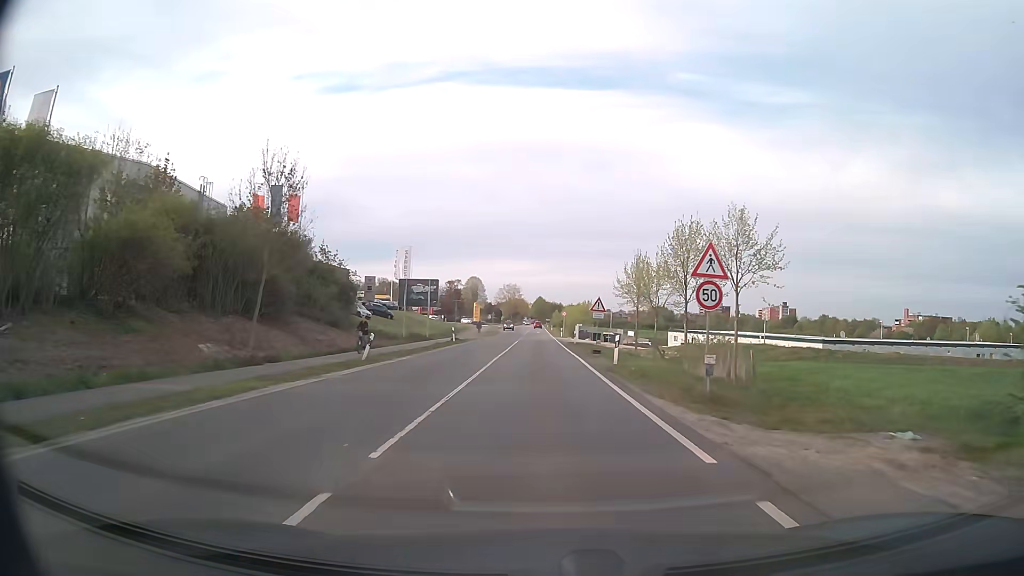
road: secondary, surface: asphalt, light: Day
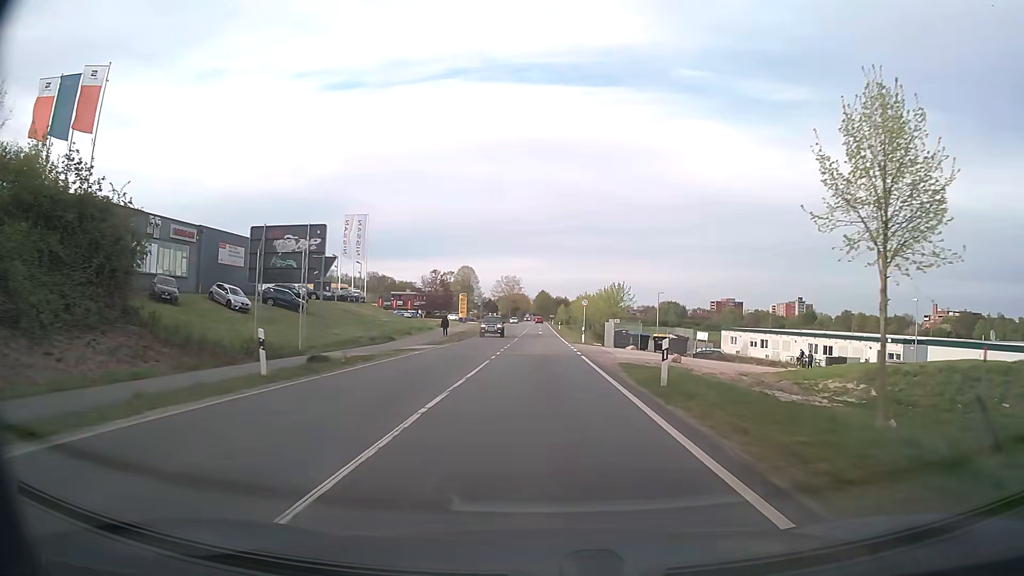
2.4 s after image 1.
(-0.1, +35.0) m; 0°
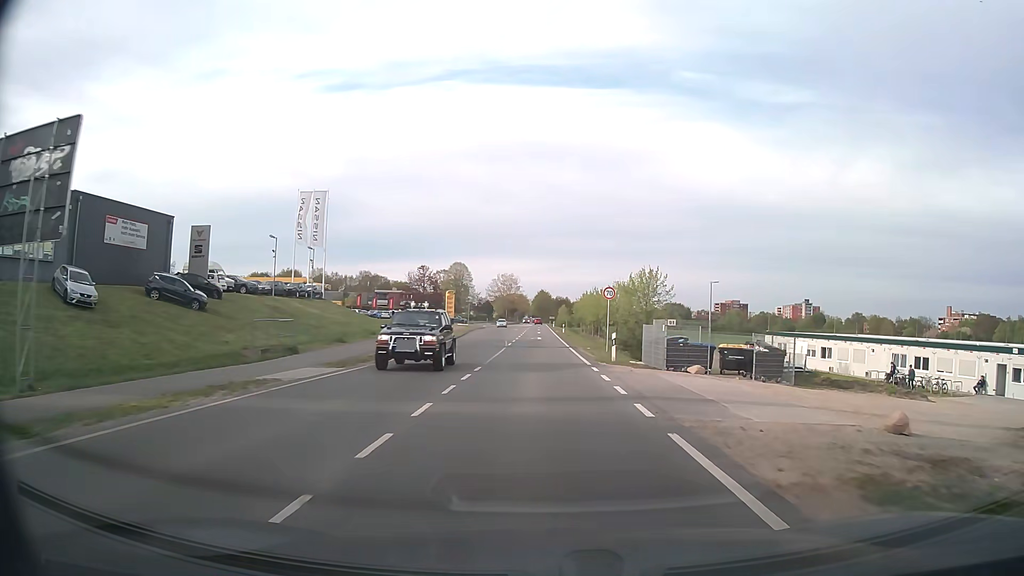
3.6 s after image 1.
(0.0, +18.0) m; 0°
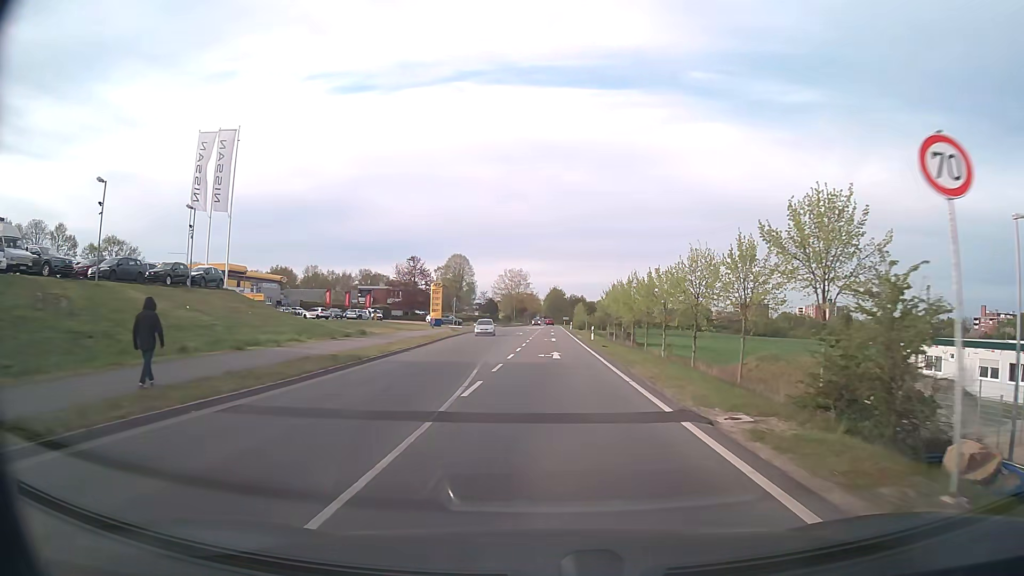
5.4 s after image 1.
(-0.2, +26.6) m; -1°
